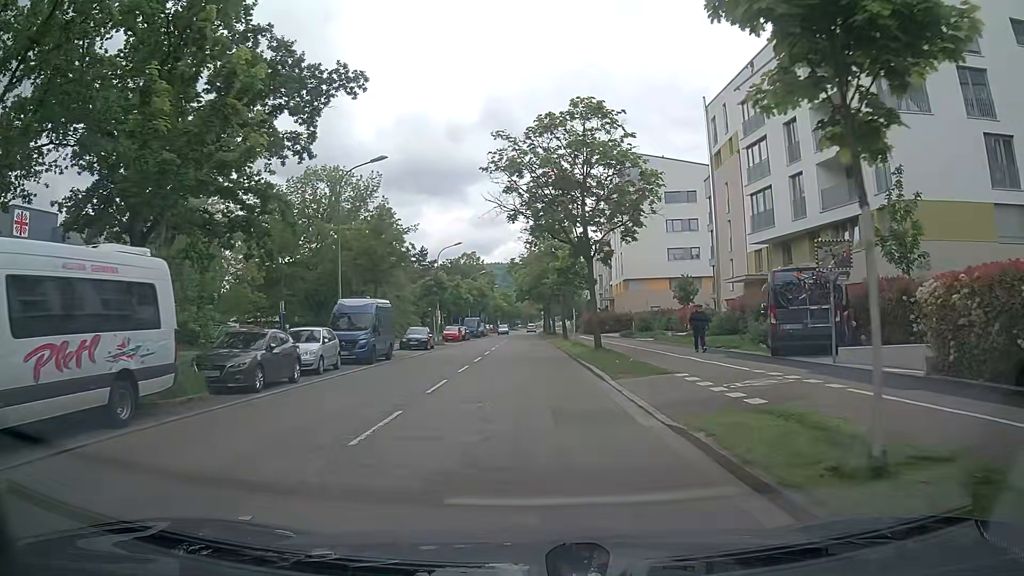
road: tertiary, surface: asphalt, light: Day
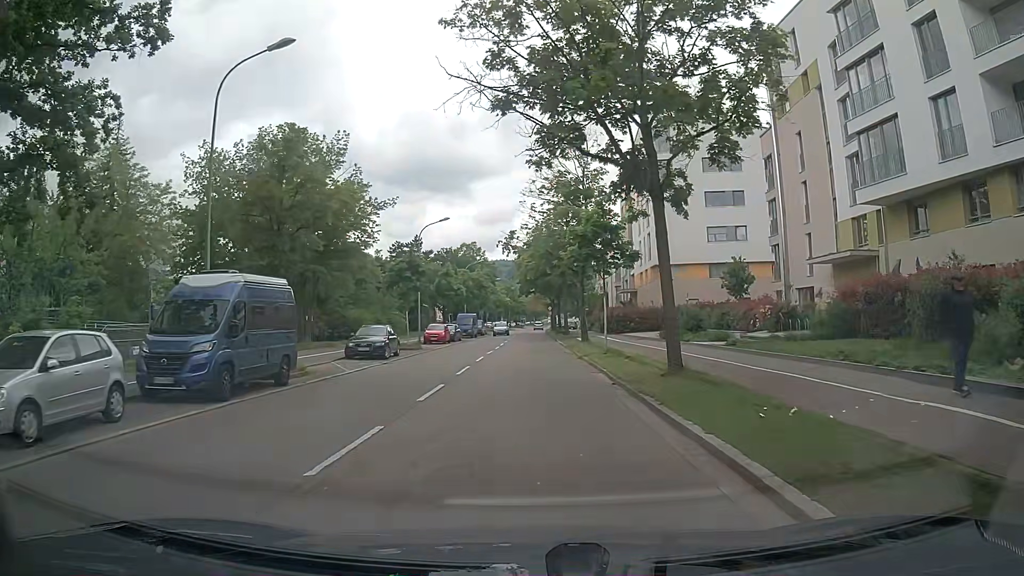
(-0.2, +13.8) m; -2°
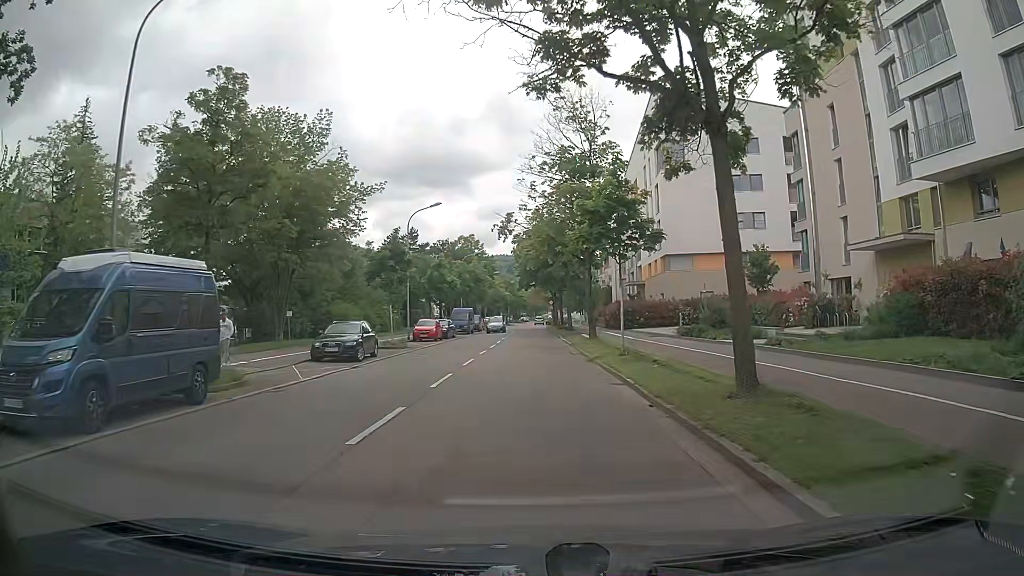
(+0.1, +4.6) m; +1°
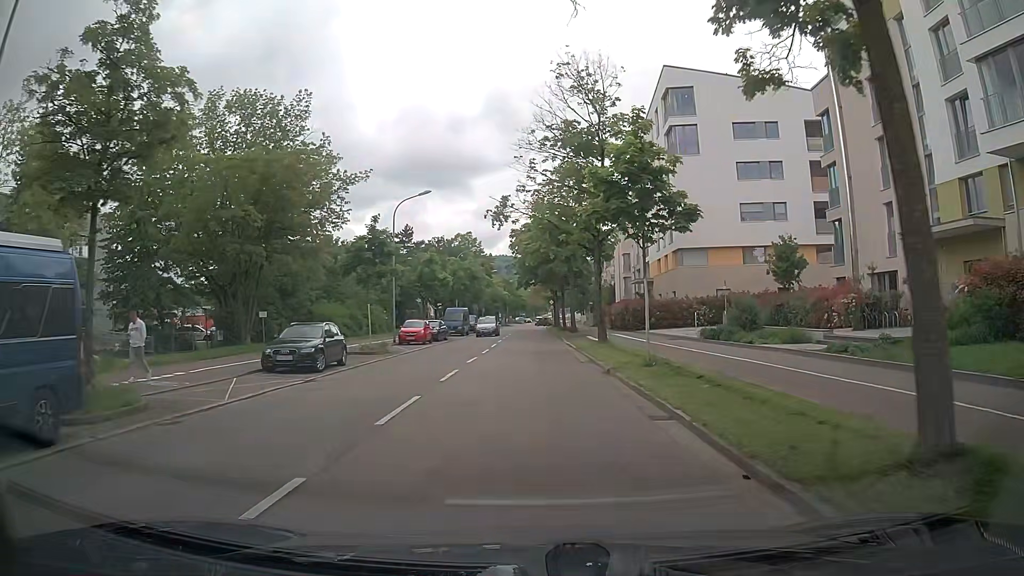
(0.0, +4.7) m; 0°
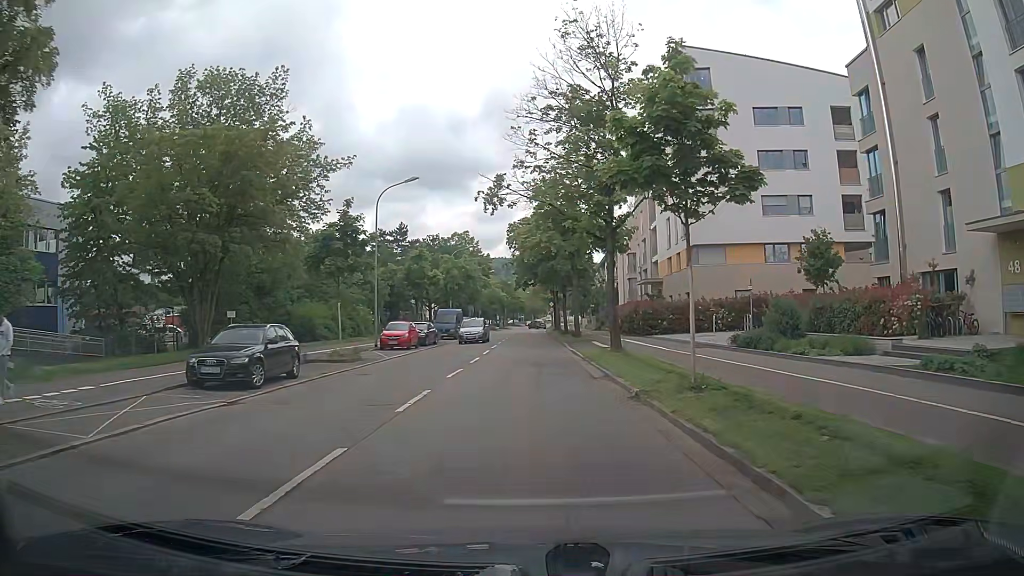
(0.0, +4.7) m; 0°
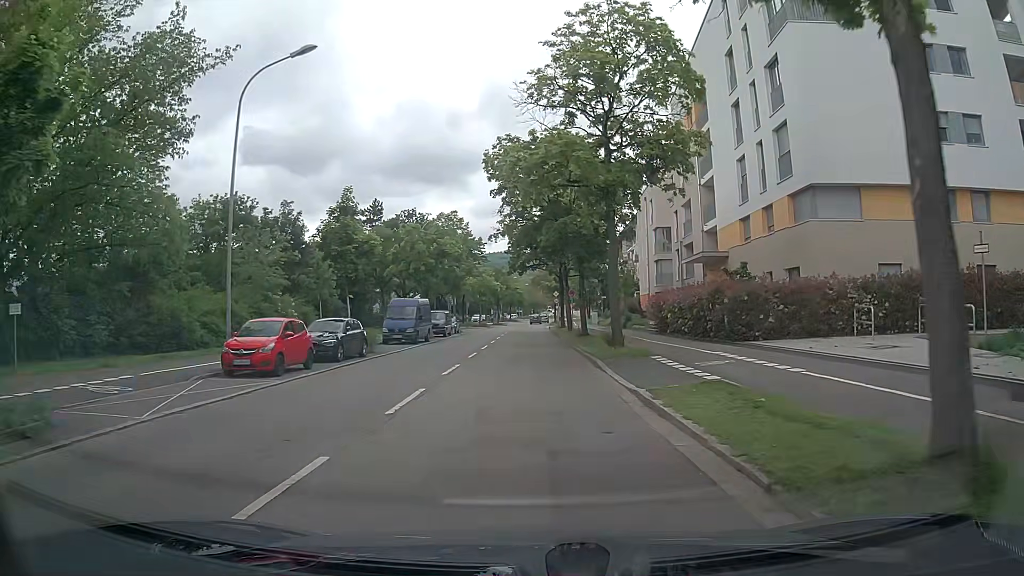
(0.0, +18.6) m; 0°
